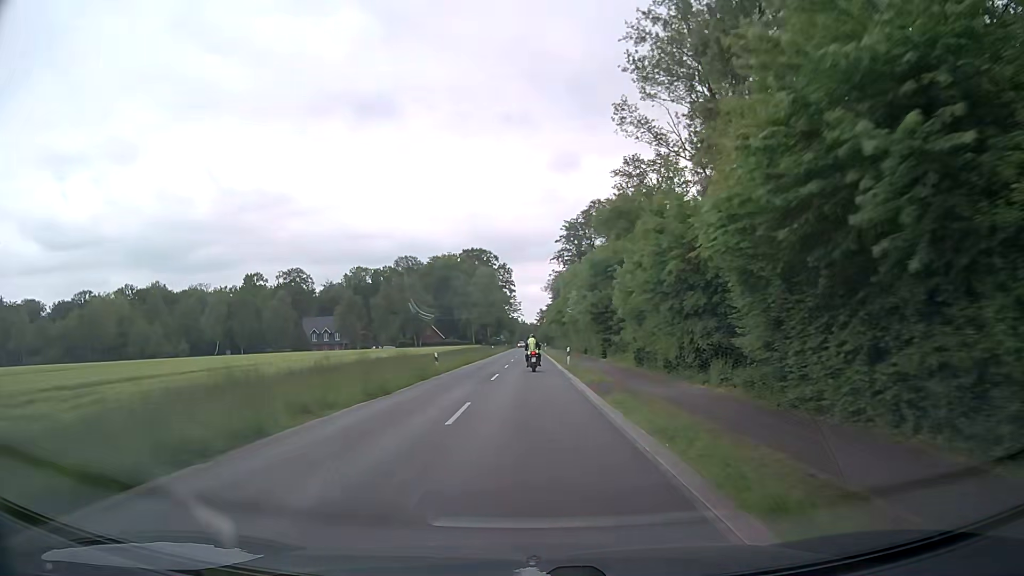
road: secondary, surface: asphalt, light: Day
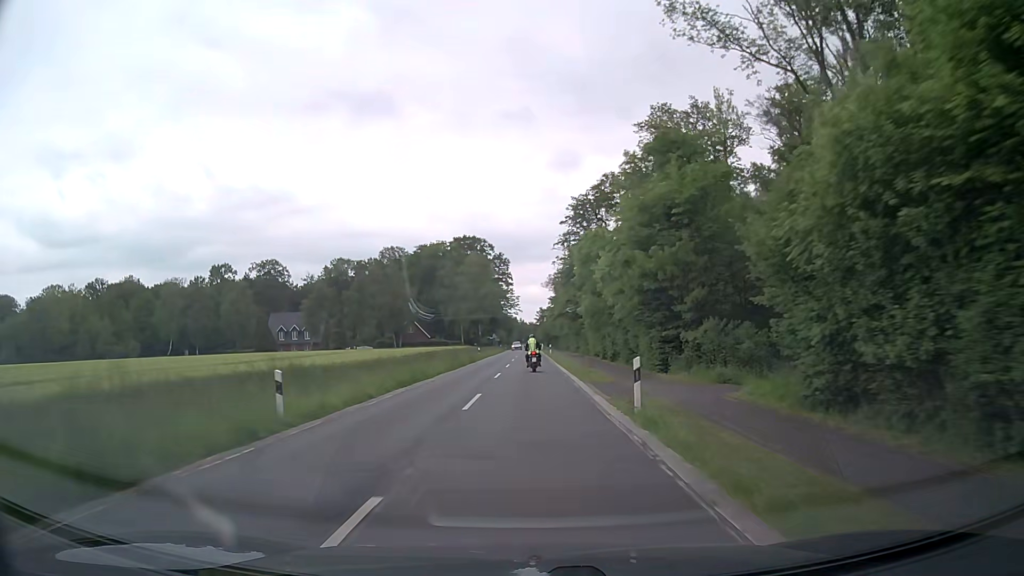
(0.0, +22.5) m; 0°
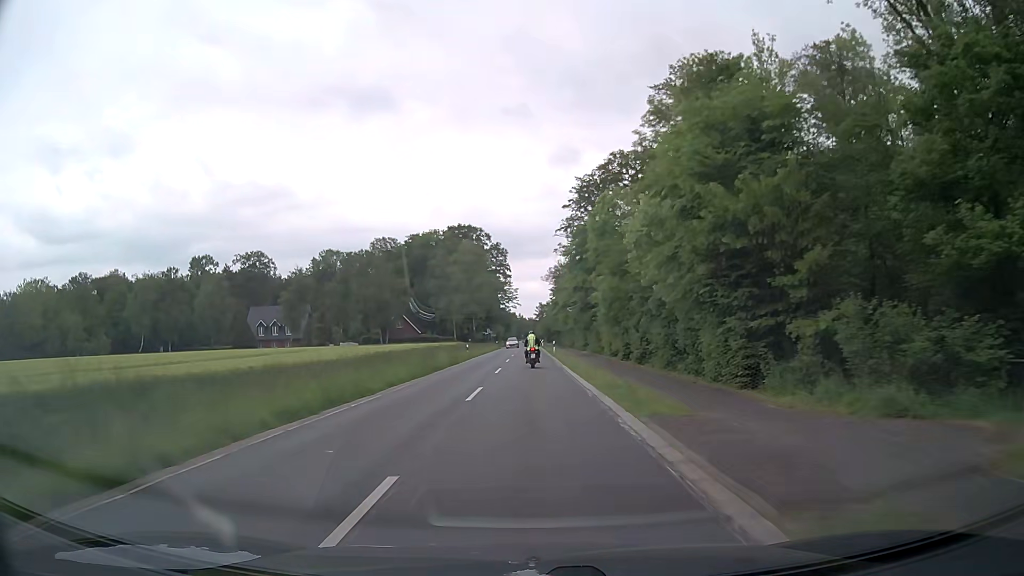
(0.0, +11.3) m; 0°
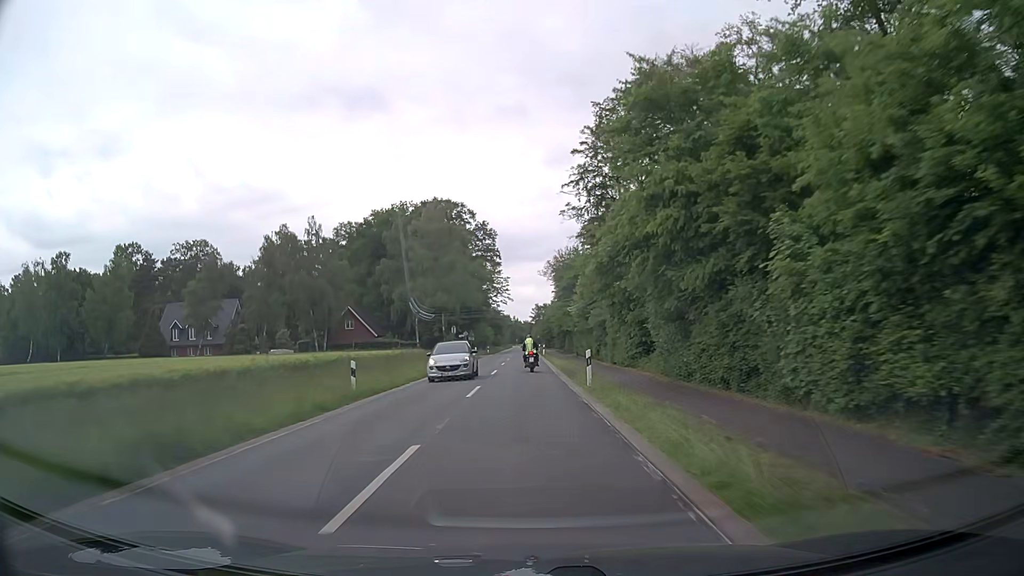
(+0.4, +33.8) m; +1°
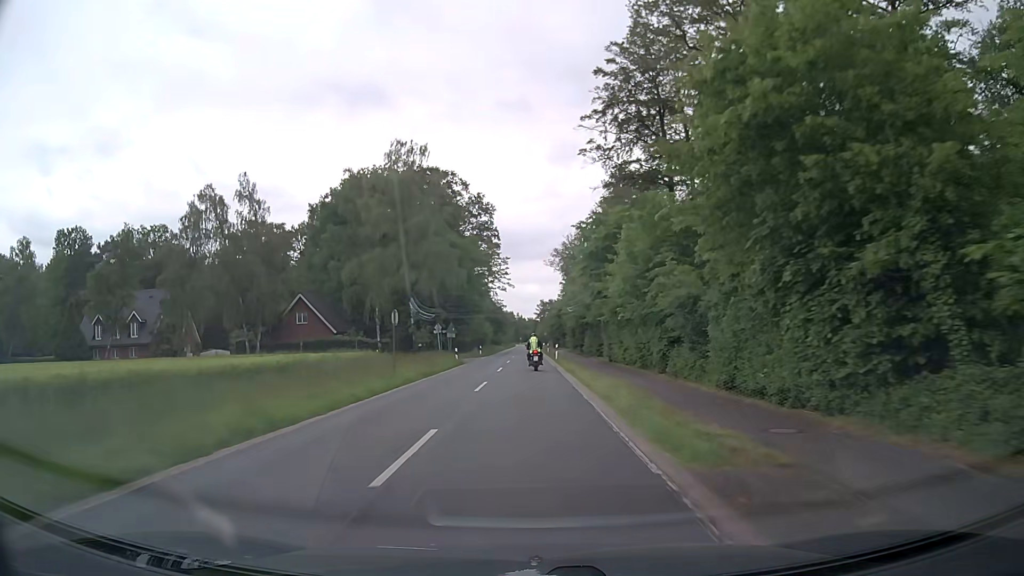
(-0.2, +22.5) m; -1°
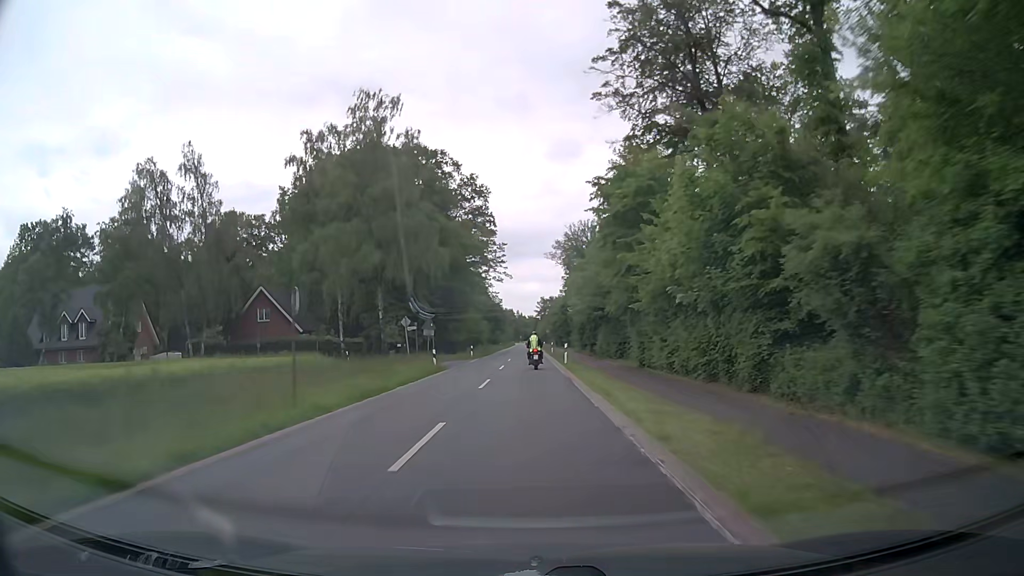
(0.0, +11.3) m; 0°
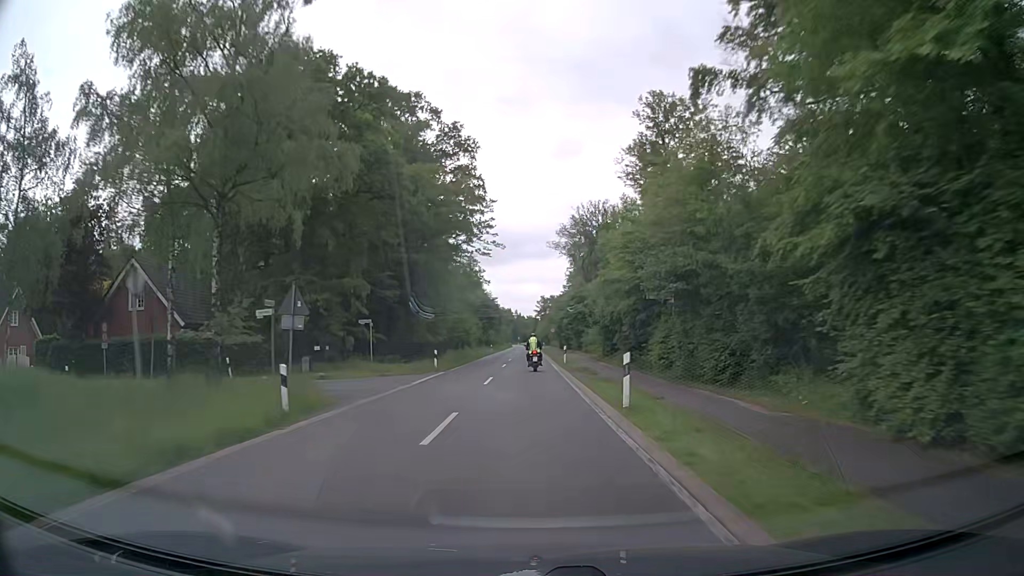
(0.0, +22.5) m; 0°
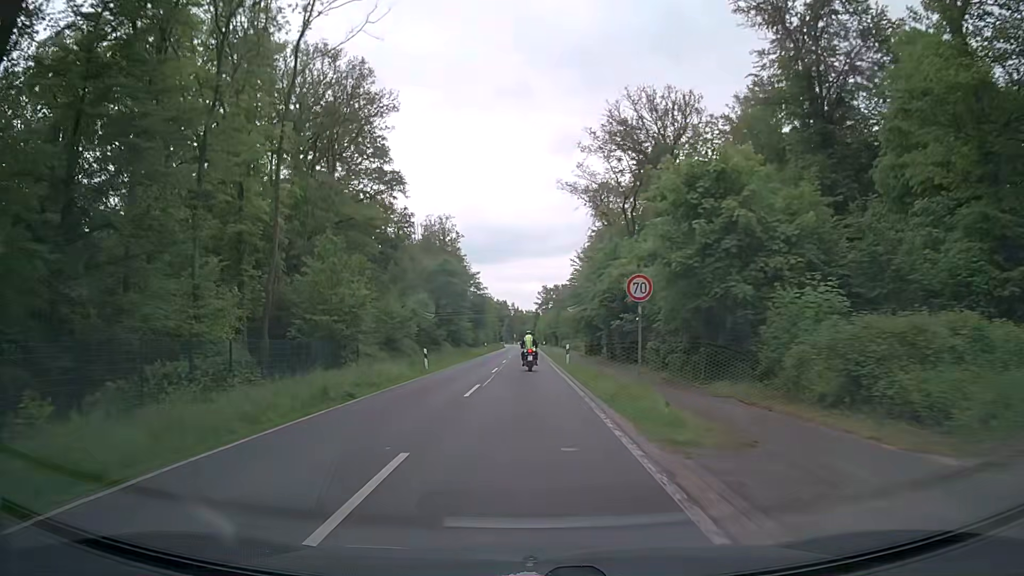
(+0.5, +56.1) m; +1°
(0, +10) (0, +20) (0, +30) (-1, +40) (-1, +50) (-1, +60) (-1, +70) (-1, +80) (-1, +90) (-1, +100) m
